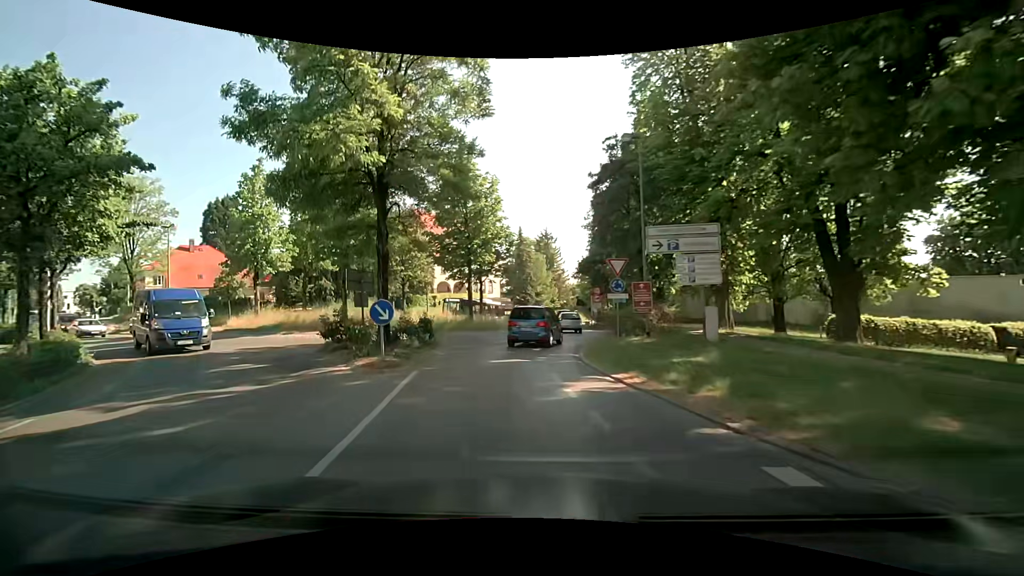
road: secondary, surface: asphalt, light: Day
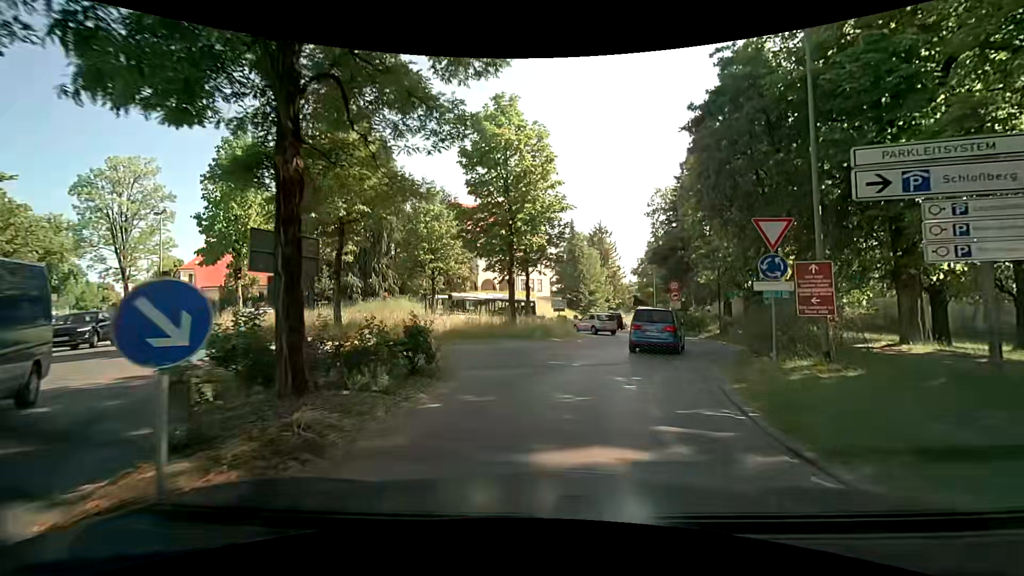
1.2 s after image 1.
(-1.1, +8.5) m; -13°
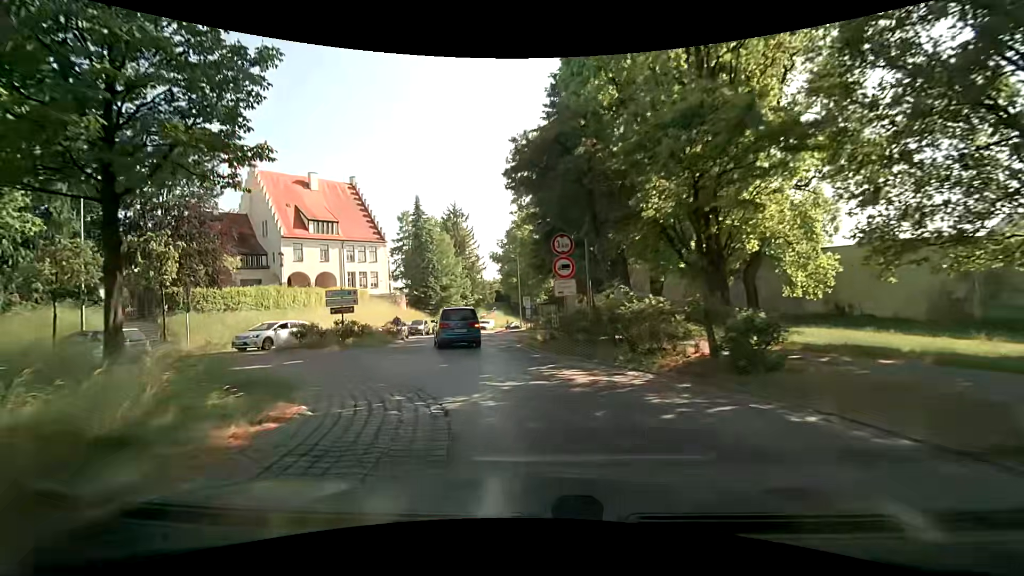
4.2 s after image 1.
(+1.8, +22.1) m; +11°
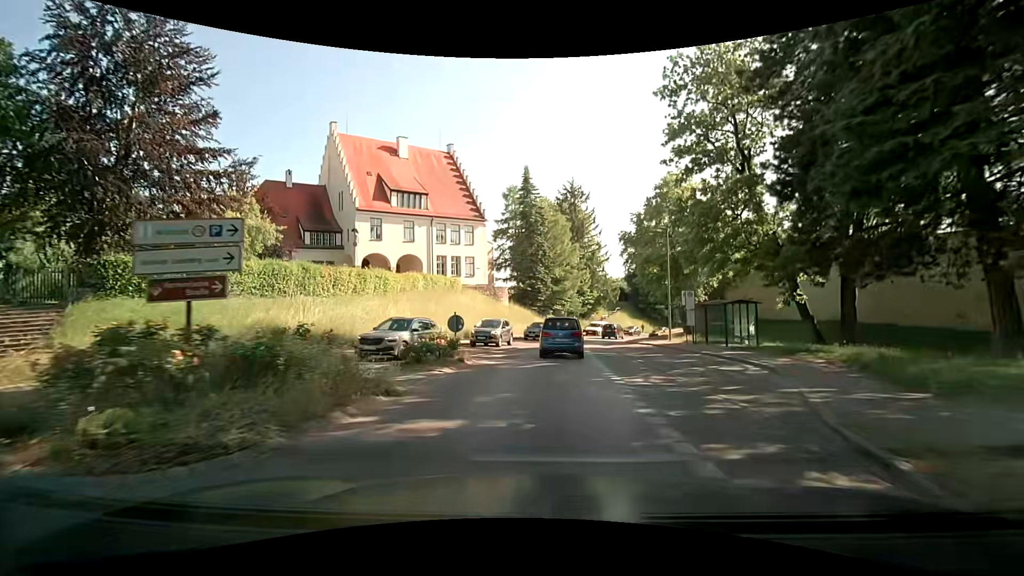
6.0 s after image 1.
(-0.5, +18.0) m; -6°
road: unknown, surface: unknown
